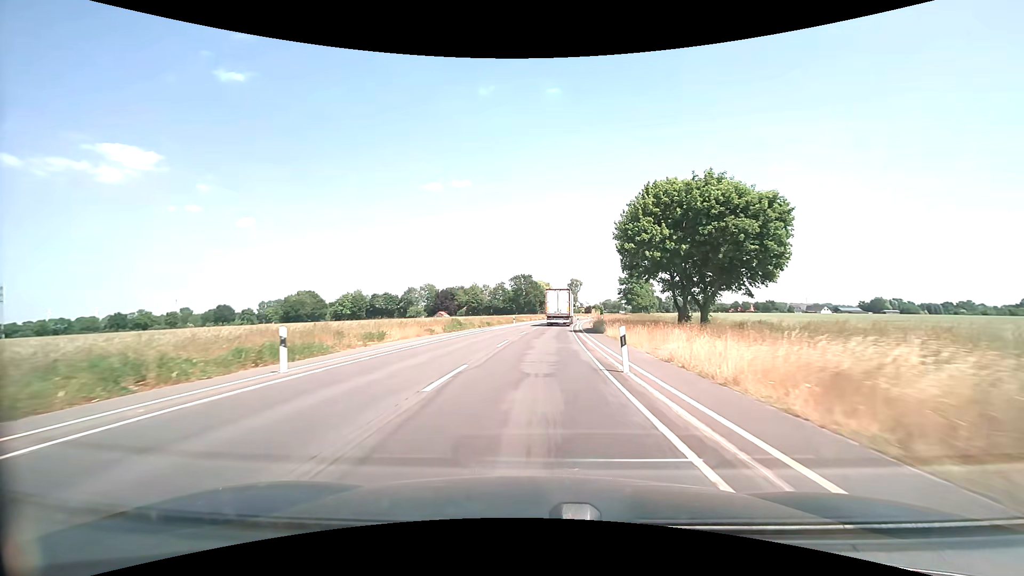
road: secondary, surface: asphalt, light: Day
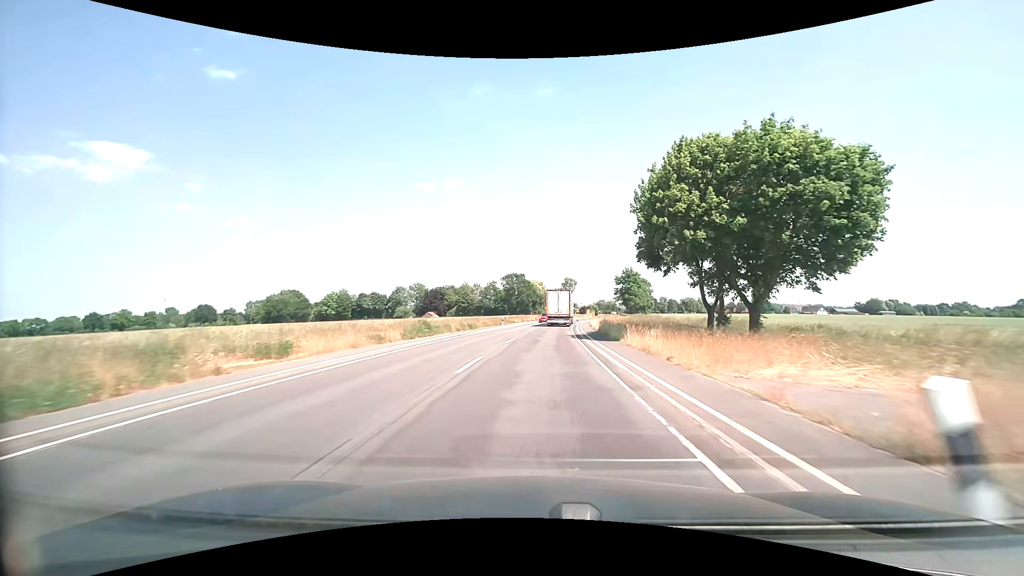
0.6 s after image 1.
(+0.1, +9.3) m; +1°
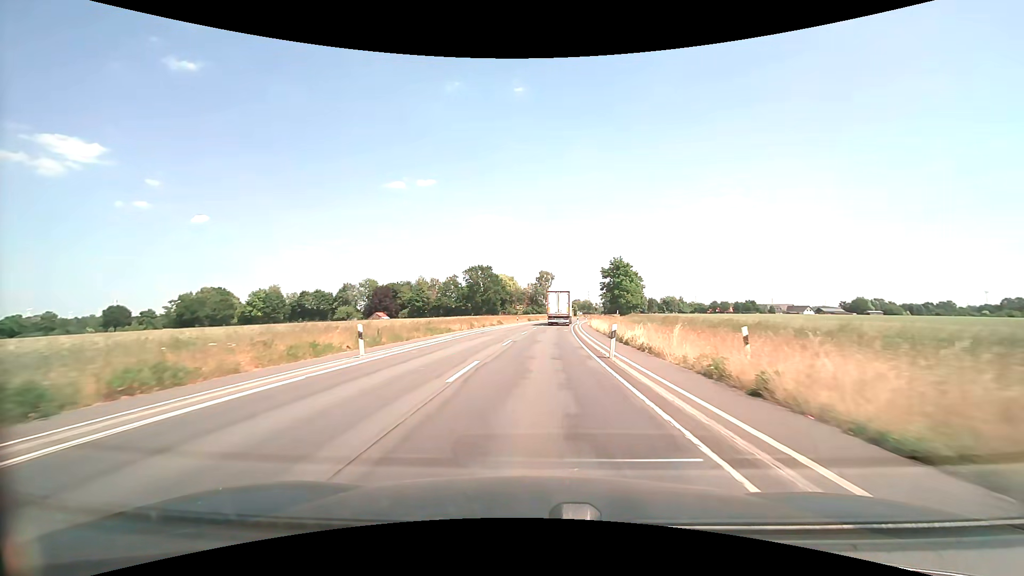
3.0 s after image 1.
(+1.1, +37.6) m; +3°
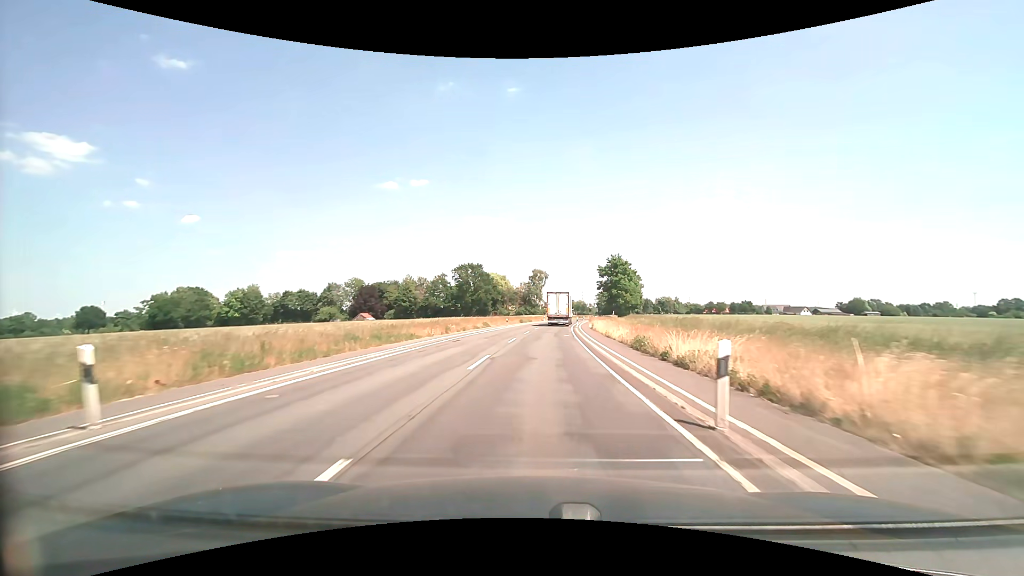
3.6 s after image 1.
(+0.1, +9.5) m; +1°
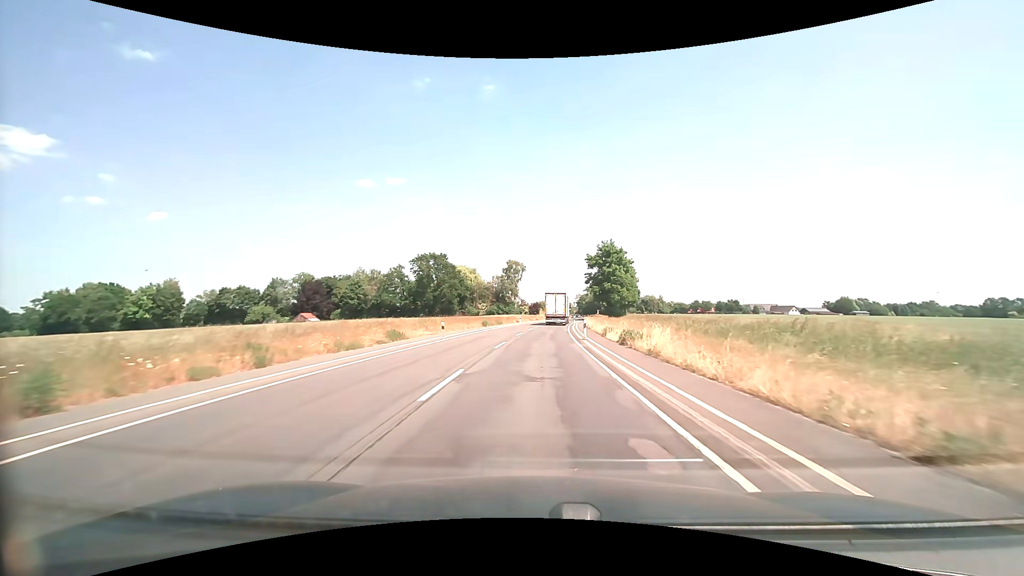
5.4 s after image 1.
(+0.6, +28.6) m; +2°
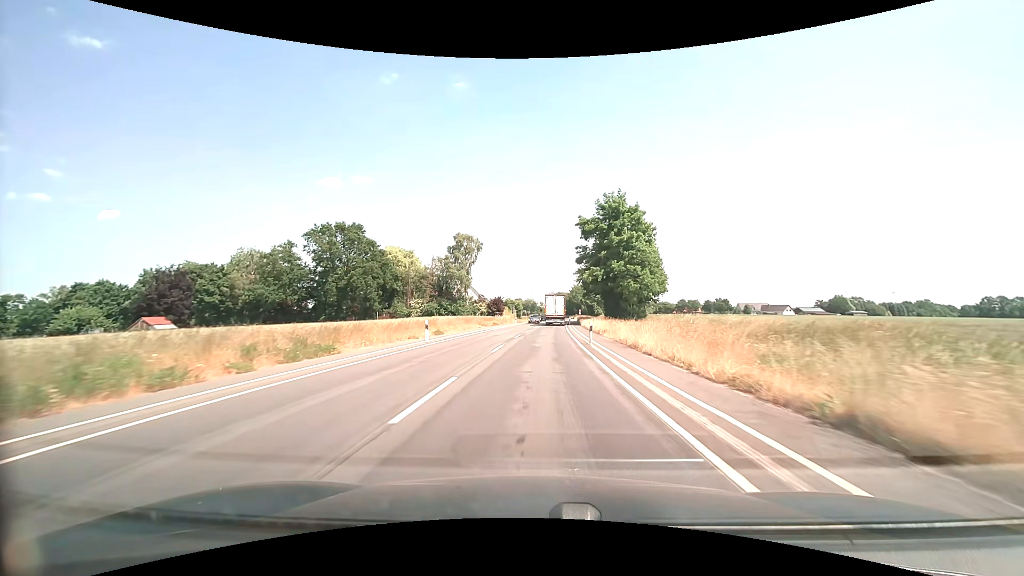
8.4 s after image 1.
(+1.6, +49.6) m; +3°
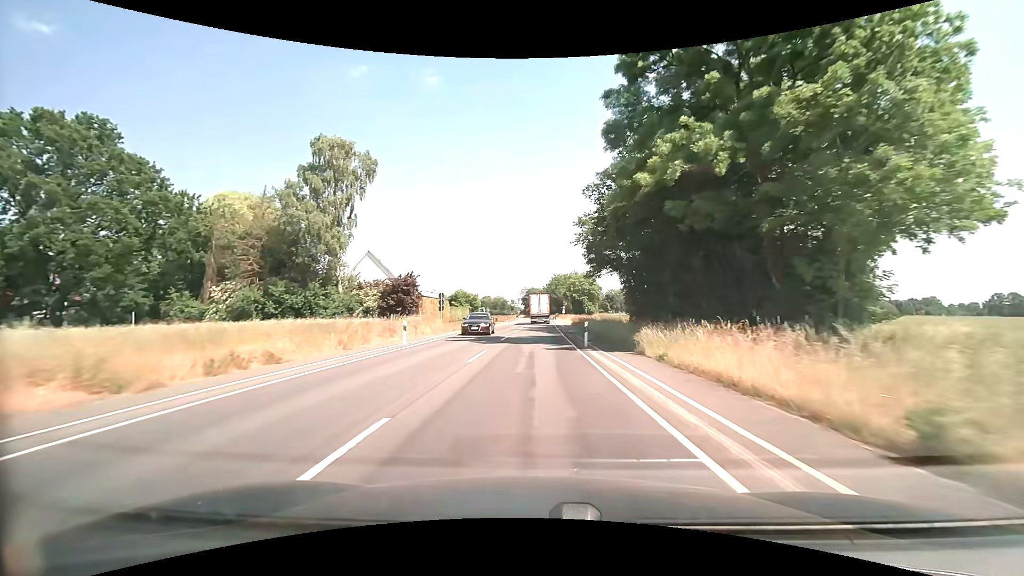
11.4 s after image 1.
(+1.7, +52.4) m; +3°
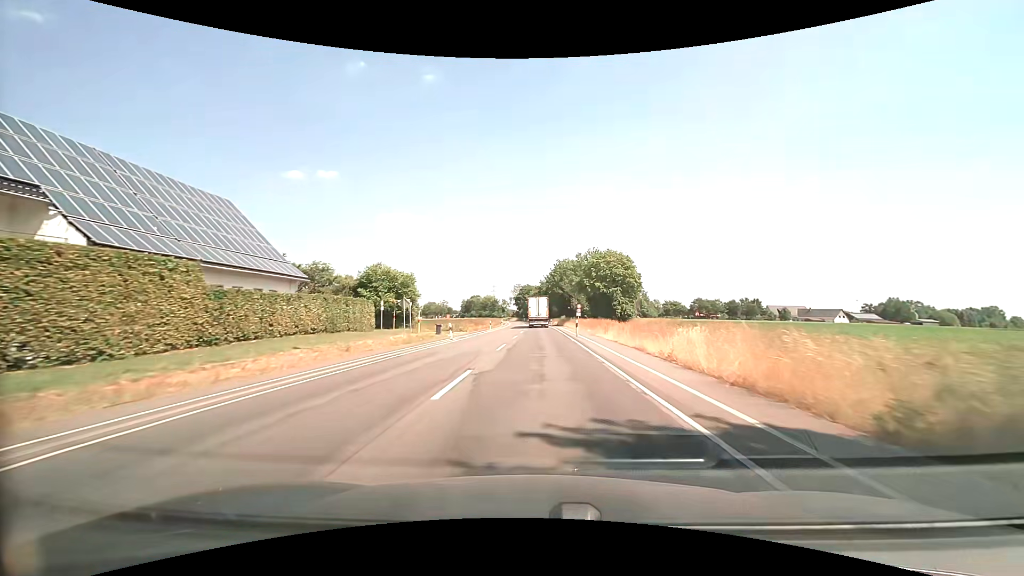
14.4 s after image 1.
(+0.4, +53.8) m; 0°
(0, +10) (0, +20) (0, +30) (0, +40) (0, +50) (0, +60) (0, +70) (0, +80) (0, +90) (0, +100) m
